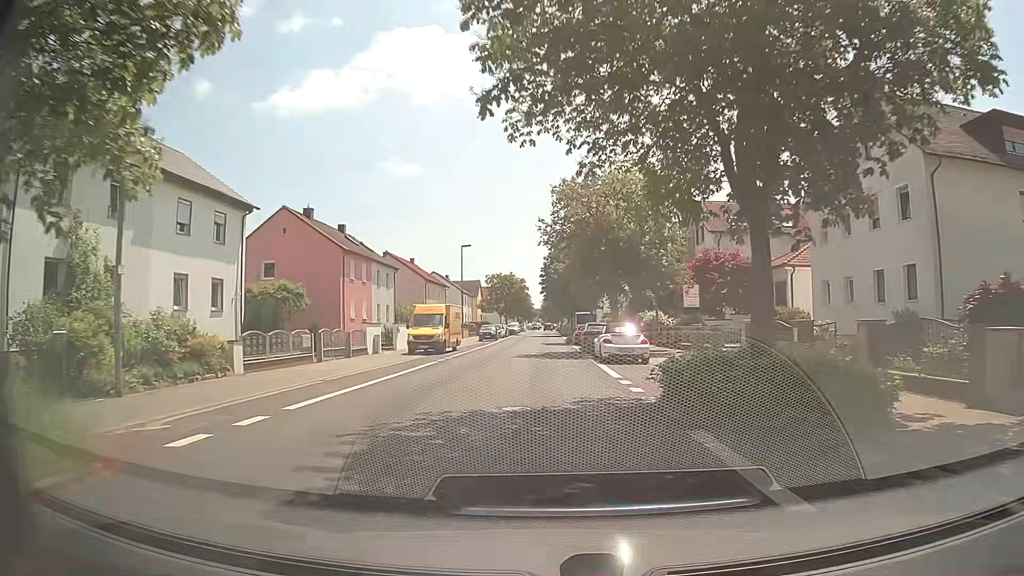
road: unclassified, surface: asphalt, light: Day
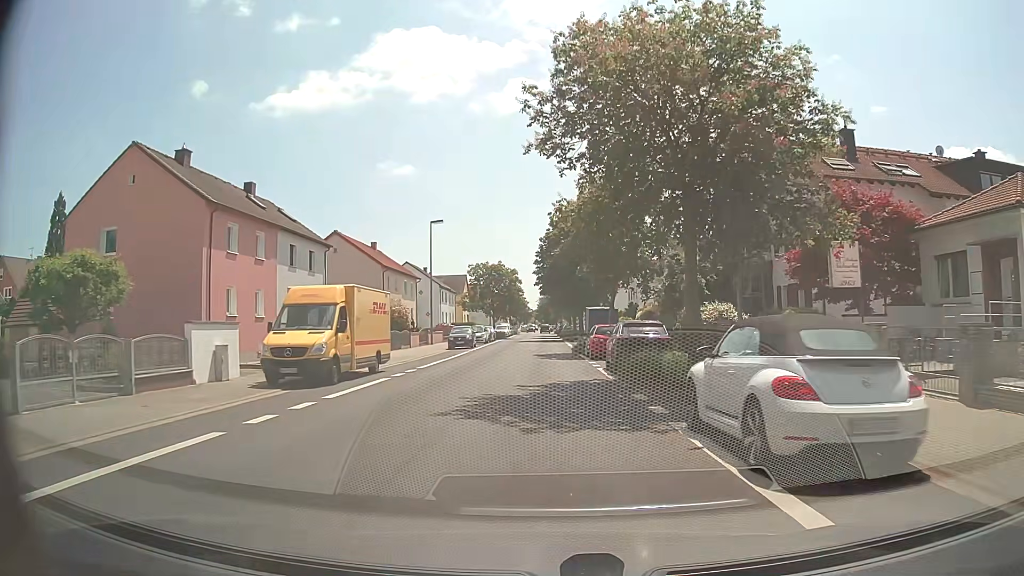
(0.0, +18.6) m; 0°
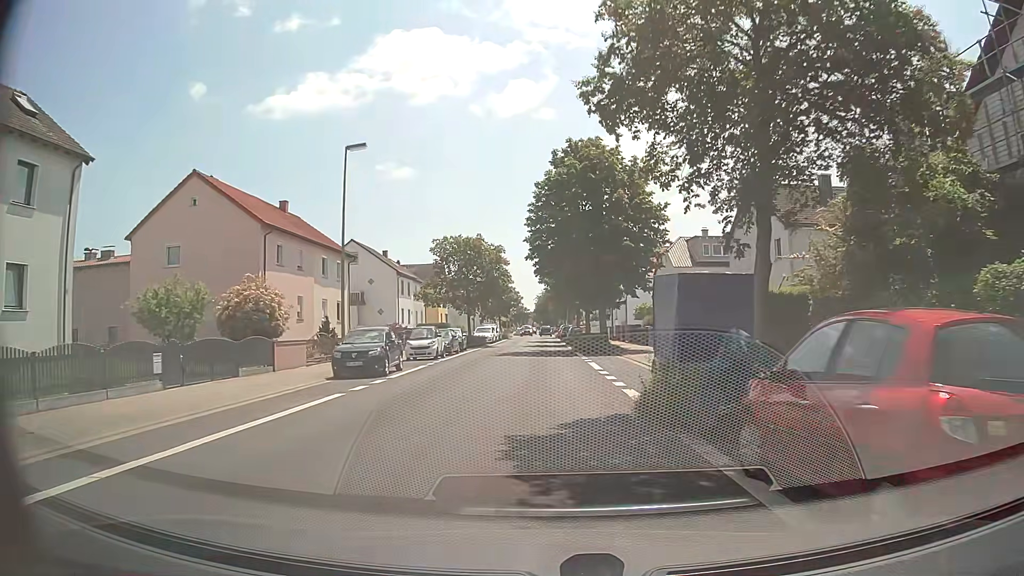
(-0.1, +24.9) m; 0°
(0, +10) (0, +20) (0, +30) (0, +40) (0, +50) (0, +60) (0, +70) (0, +80) (0, +90) (0, +100) m
